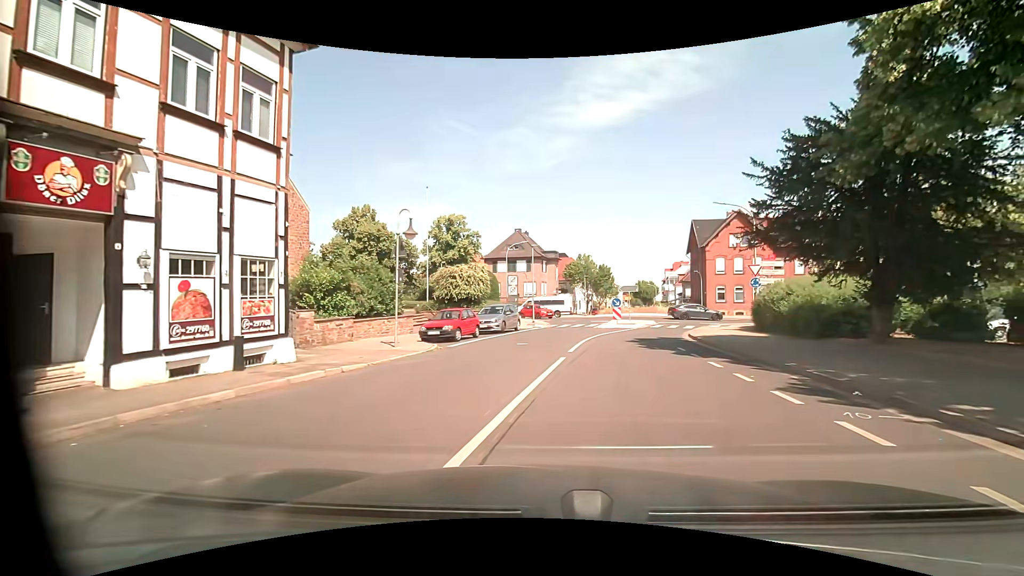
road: residential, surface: asphalt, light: Day
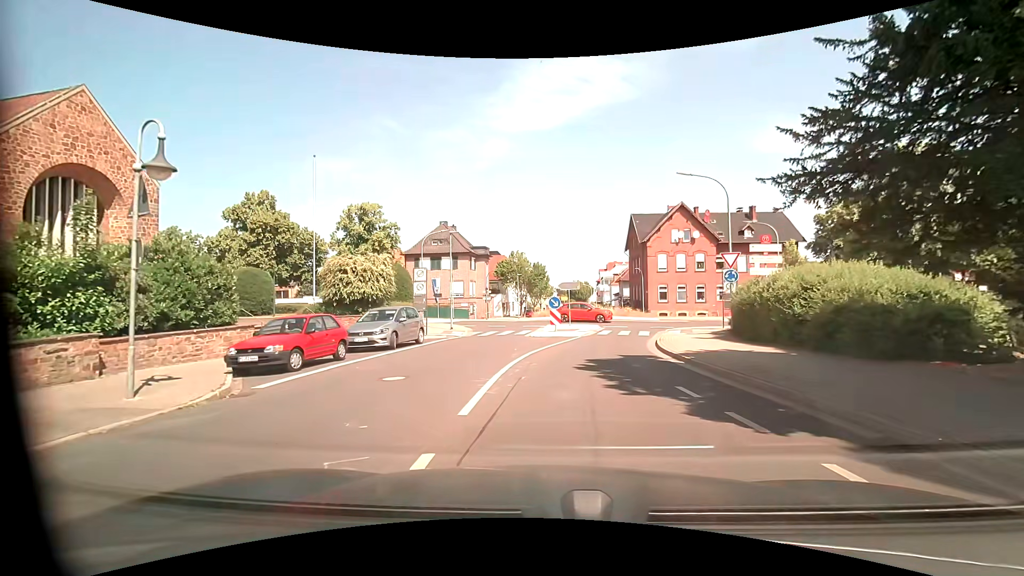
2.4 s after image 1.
(+0.9, +8.0) m; +8°
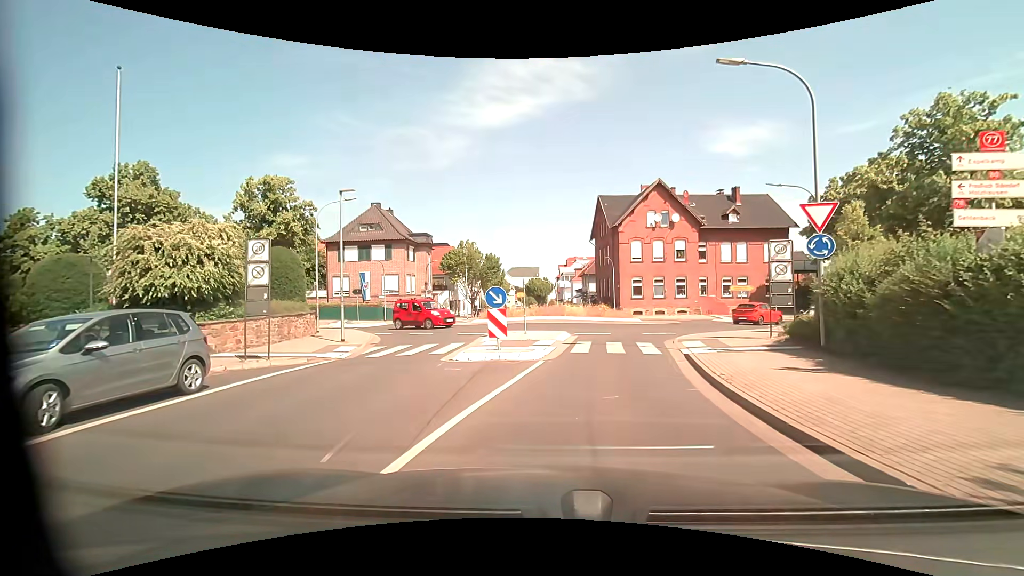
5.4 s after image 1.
(+0.6, +11.0) m; +5°
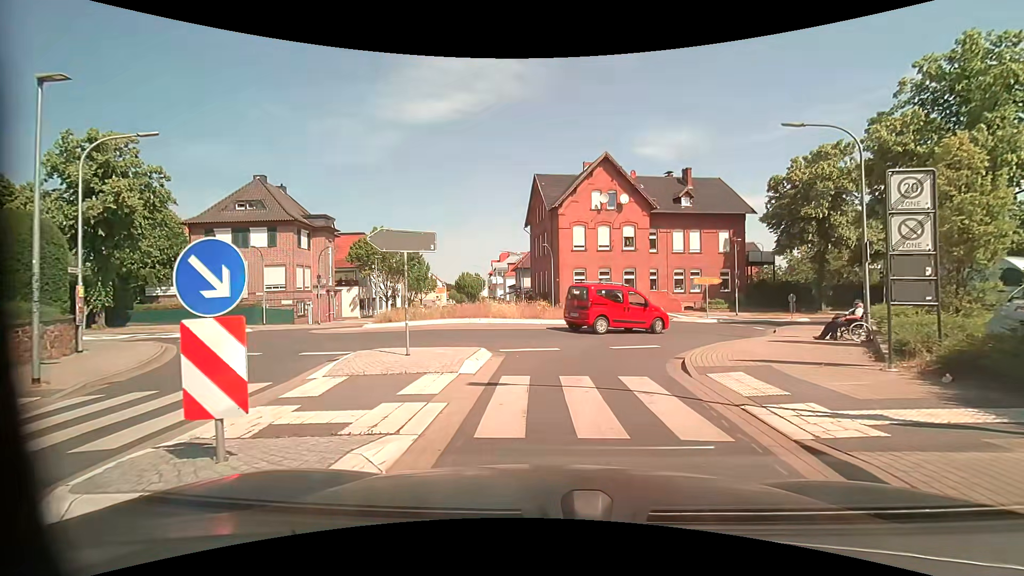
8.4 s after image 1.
(+0.5, +9.2) m; +7°
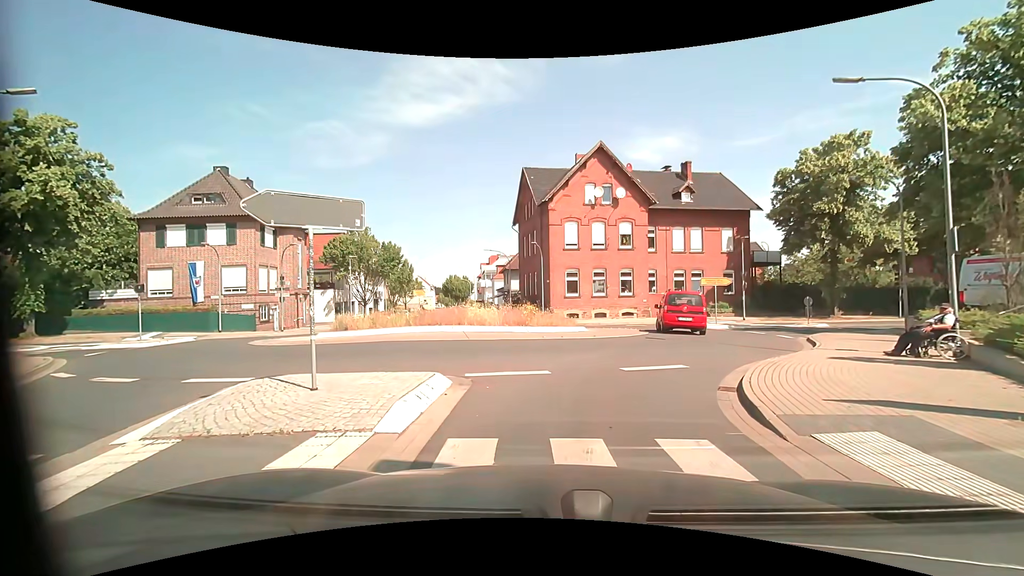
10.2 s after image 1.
(+0.1, +3.9) m; +1°
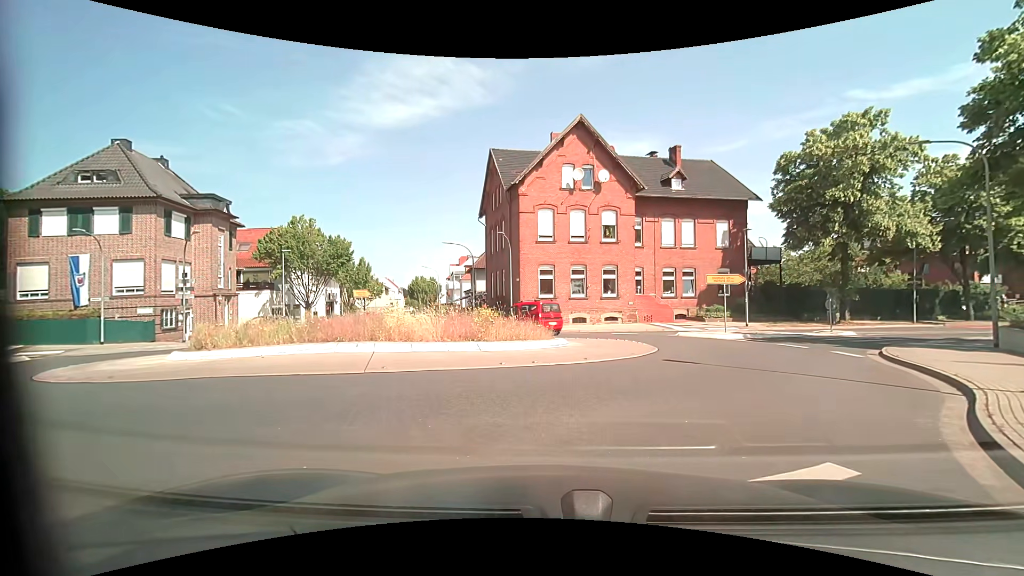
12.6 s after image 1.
(+0.1, +6.5) m; +2°
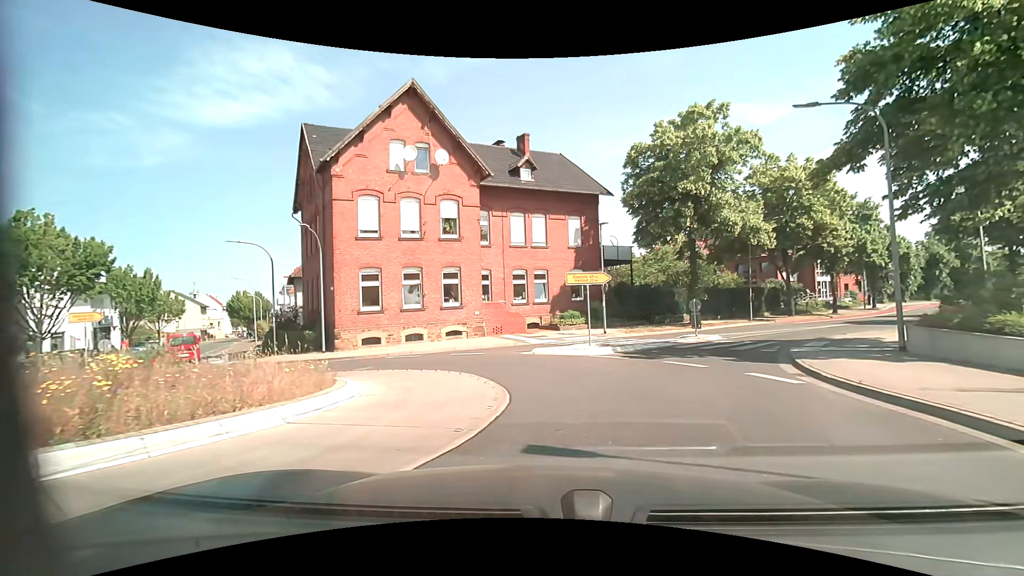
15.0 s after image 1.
(+1.0, +6.7) m; +18°
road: unclassified
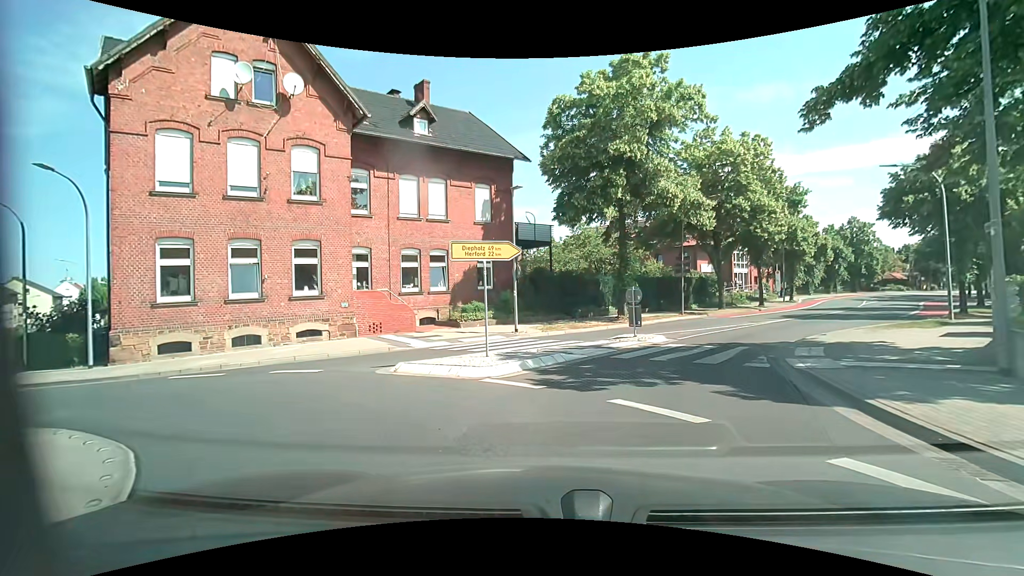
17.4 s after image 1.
(+0.8, +6.9) m; +9°
(+1, +10) (+6, +19) (+12, +26) (+19, +34) (+25, +42) (+31, +50) (+37, +58) (+43, +65) (+50, +73) (+57, +80) m
